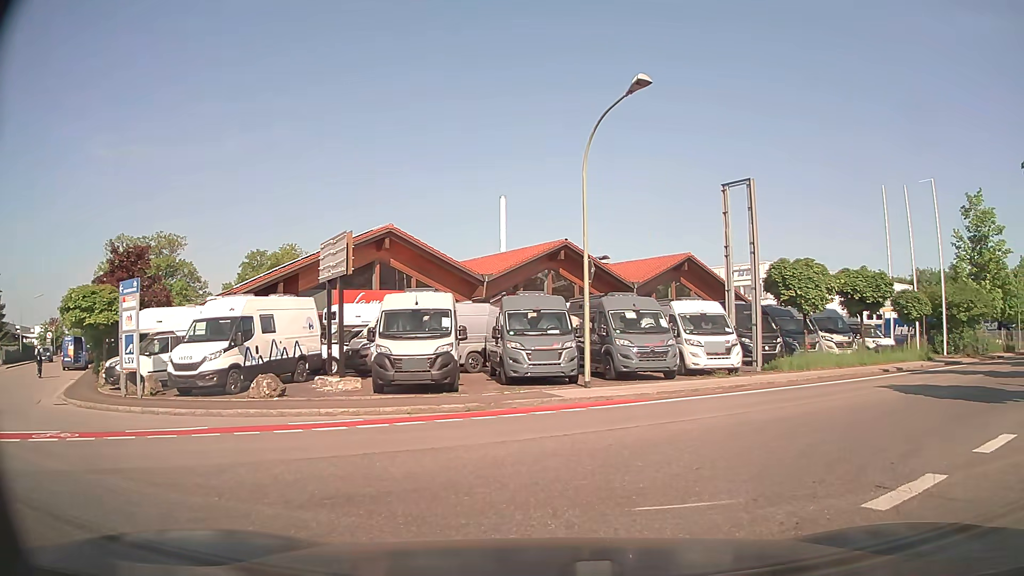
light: Day
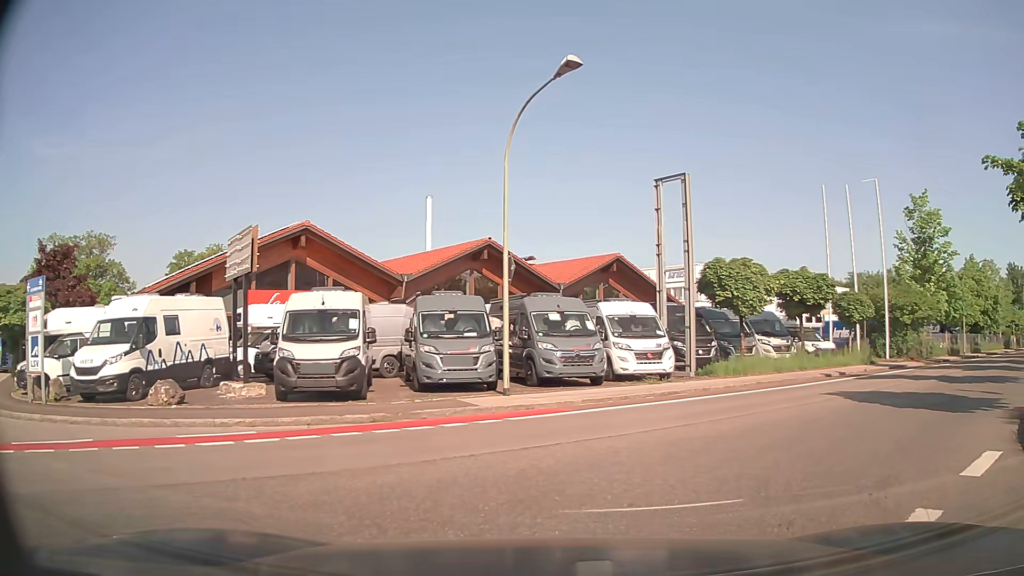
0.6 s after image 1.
(+0.1, +1.4) m; +7°
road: tertiary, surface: asphalt
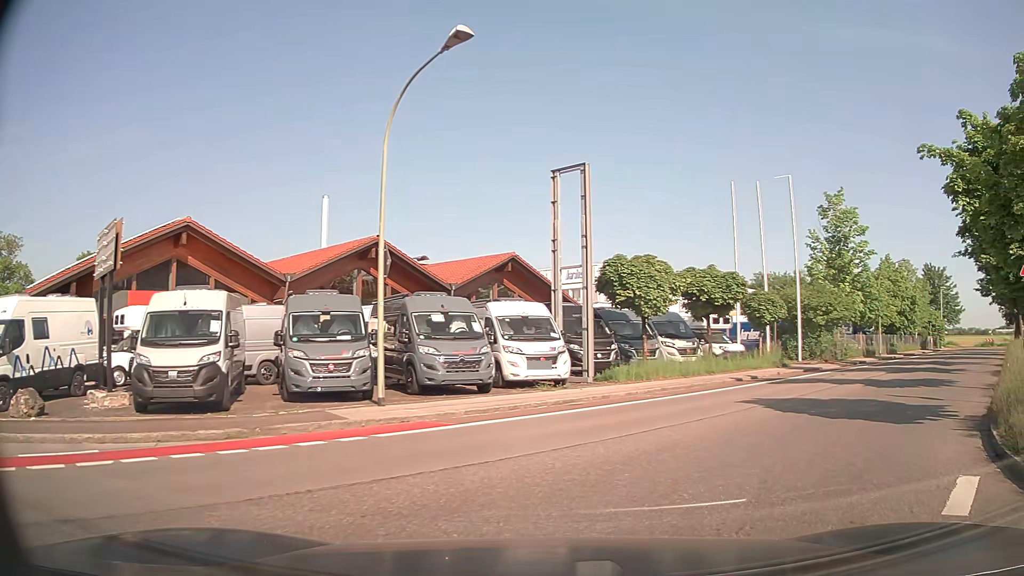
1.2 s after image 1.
(+0.1, +1.7) m; +7°
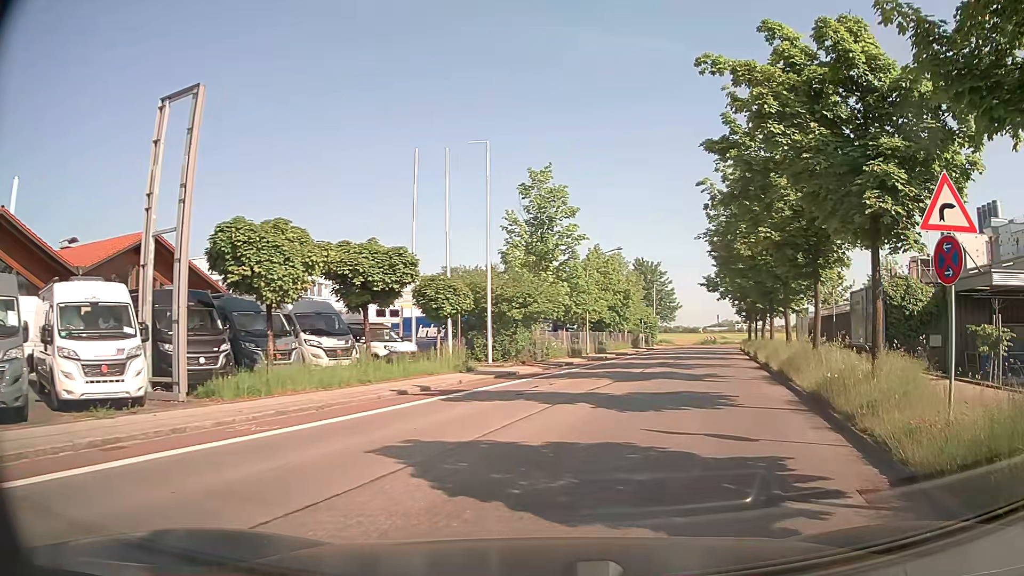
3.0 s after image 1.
(+1.9, +6.4) m; +28°
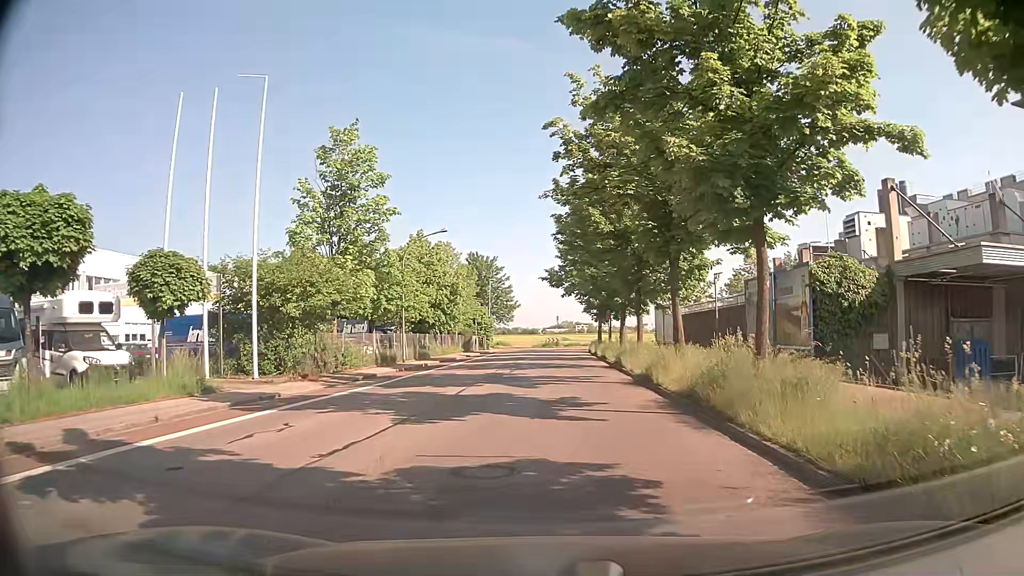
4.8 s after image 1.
(+1.5, +8.8) m; +15°
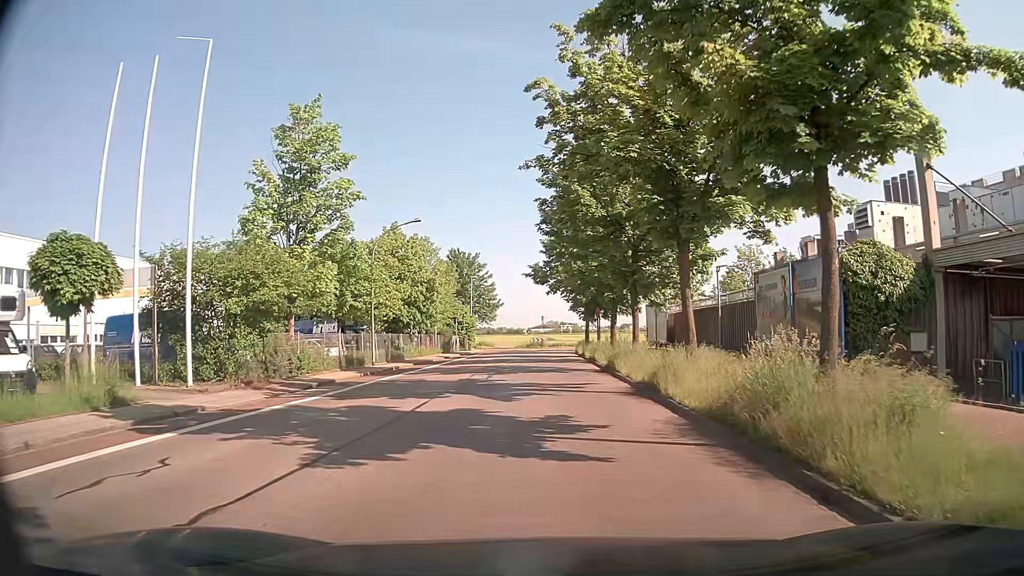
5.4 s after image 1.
(+0.1, +3.5) m; +1°
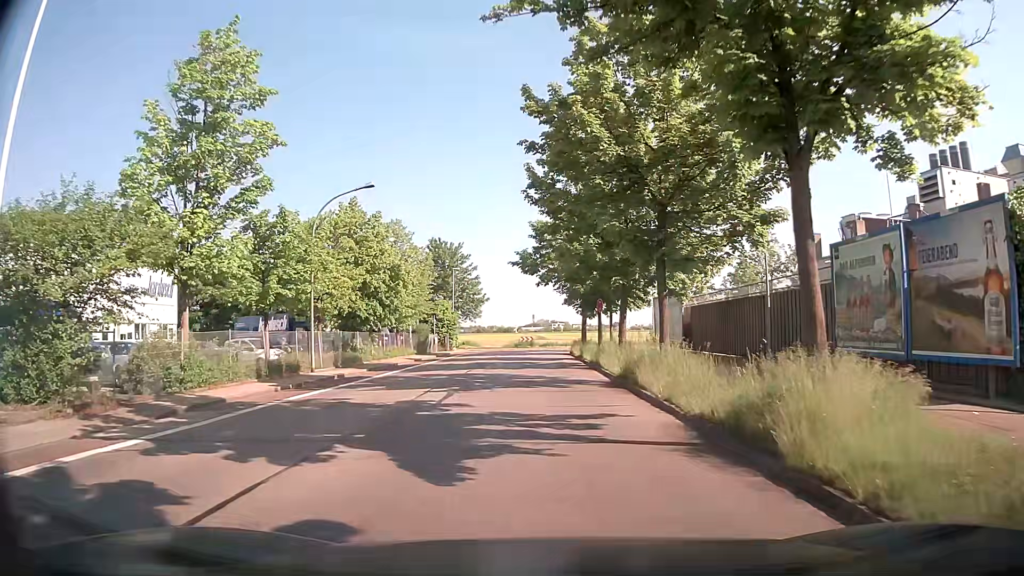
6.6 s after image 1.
(+0.1, +8.0) m; +1°
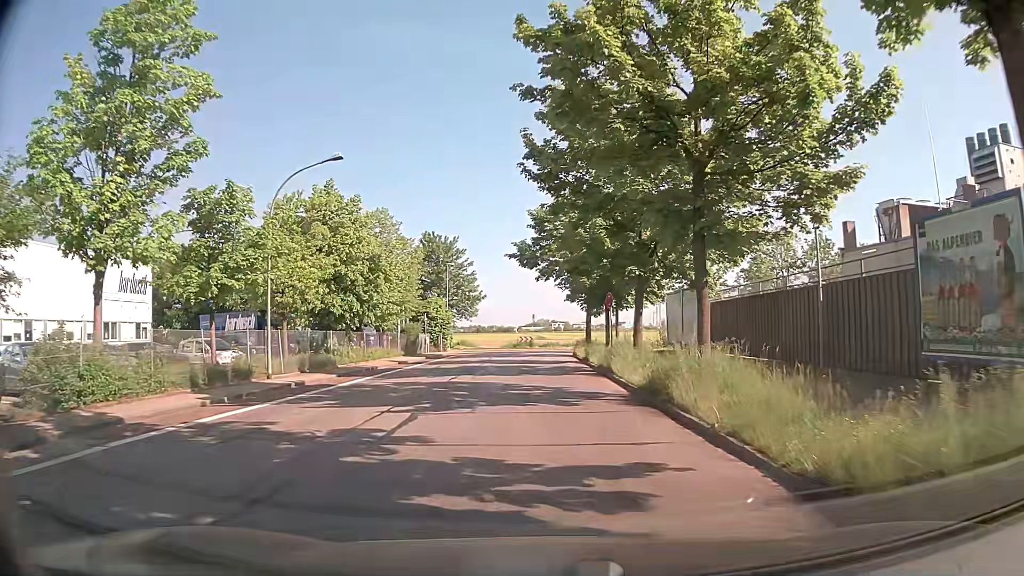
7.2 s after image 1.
(0.0, +4.5) m; +1°
(0, +10) (0, +20) (-1, +30) (-1, +40) (0, +50) (+4, +59) (+13, +63) (+23, +64) (+33, +65) (+43, +65) m
